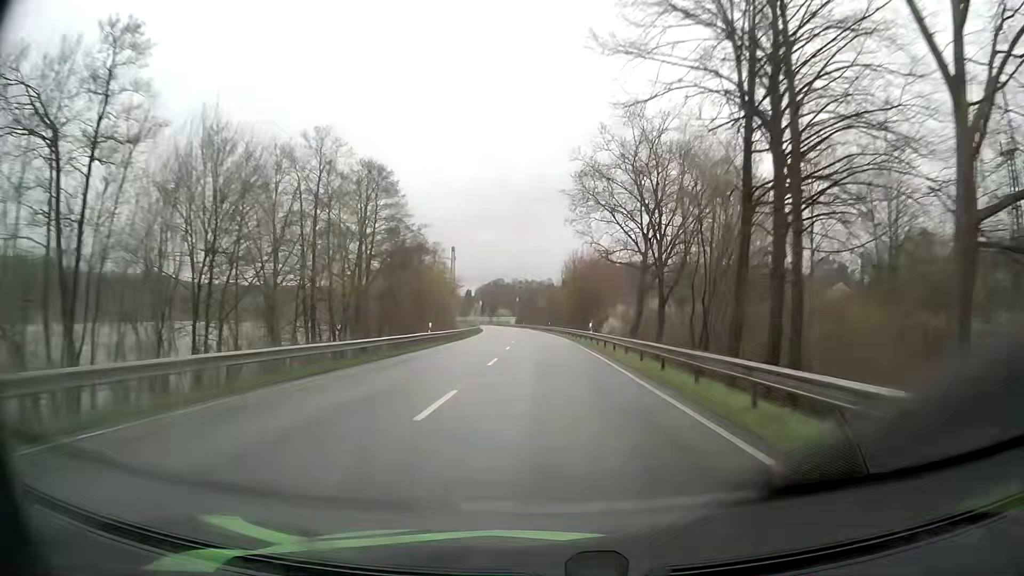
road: primary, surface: asphalt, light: Day
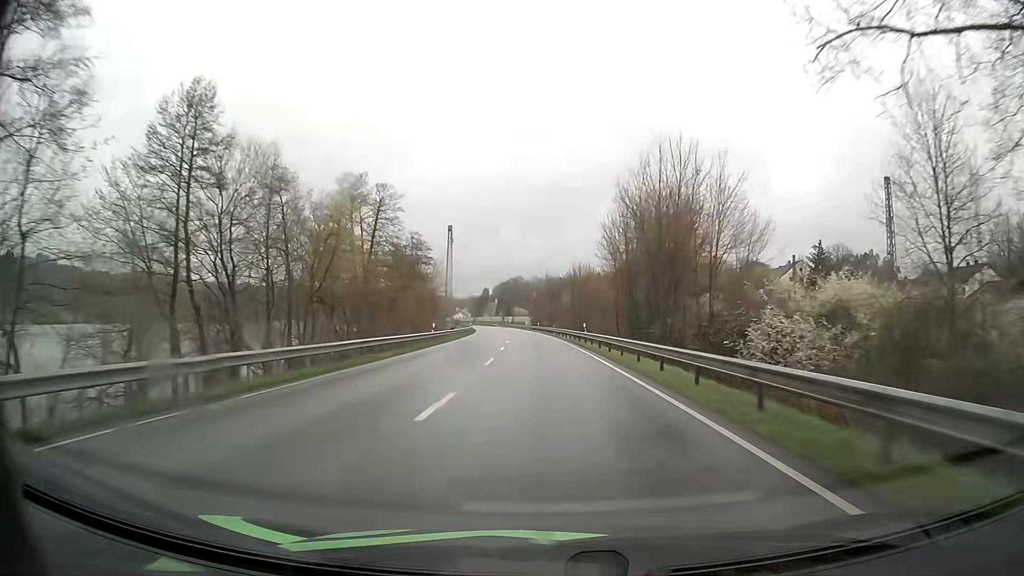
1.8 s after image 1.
(-0.8, +48.4) m; -2°
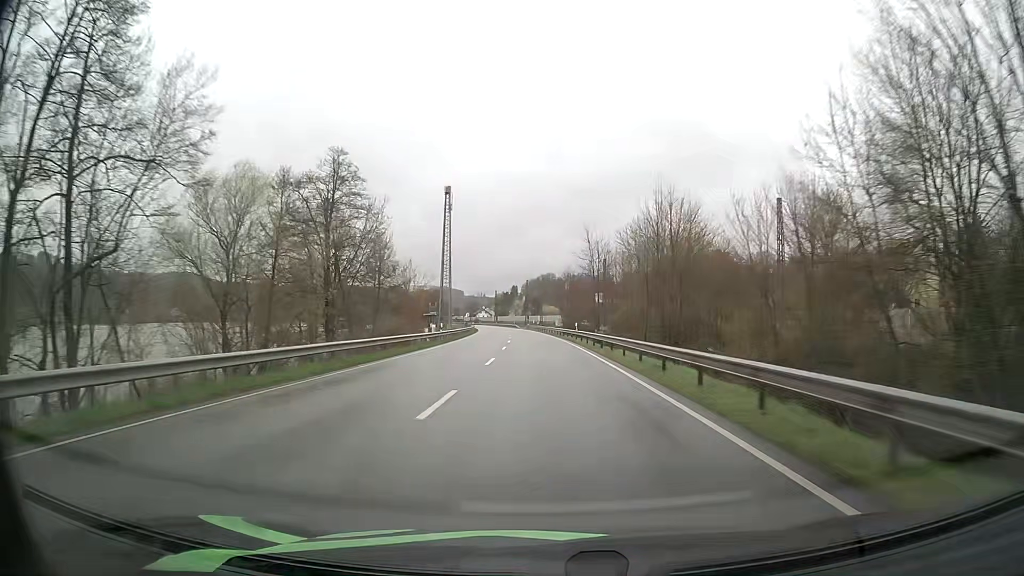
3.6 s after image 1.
(-1.3, +48.3) m; -3°
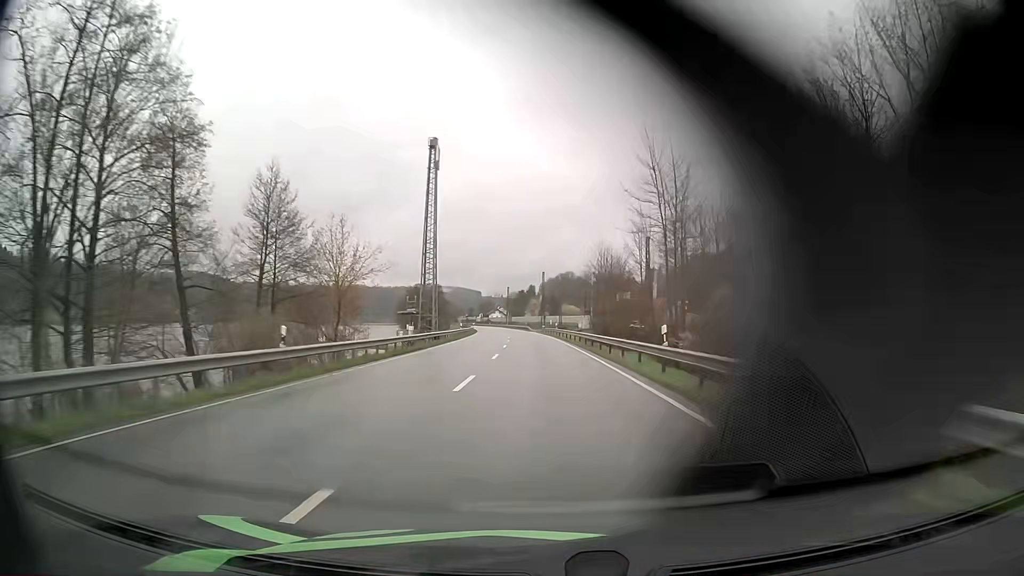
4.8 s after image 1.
(-0.5, +32.2) m; -2°
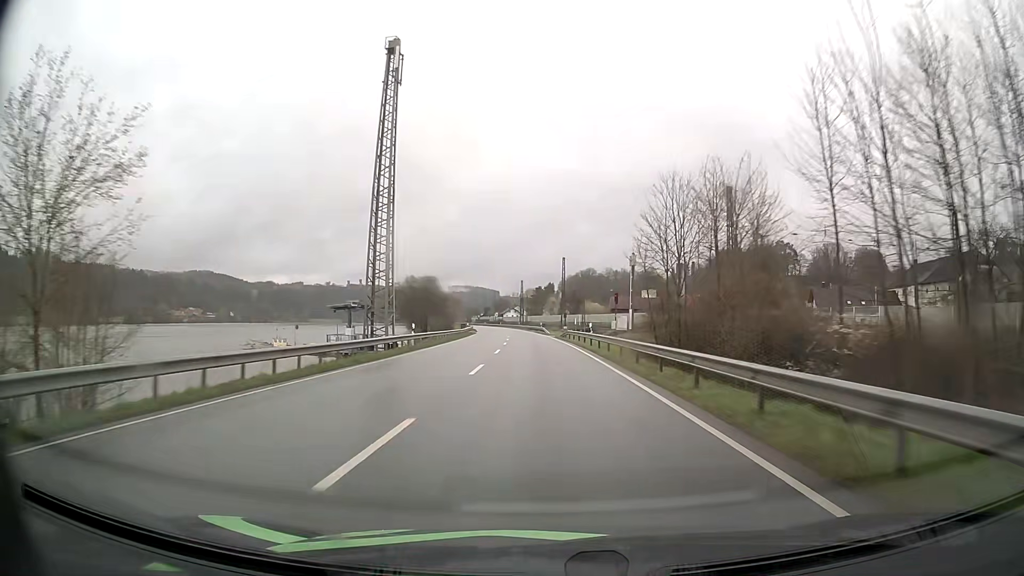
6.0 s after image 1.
(-0.4, +32.3) m; -2°
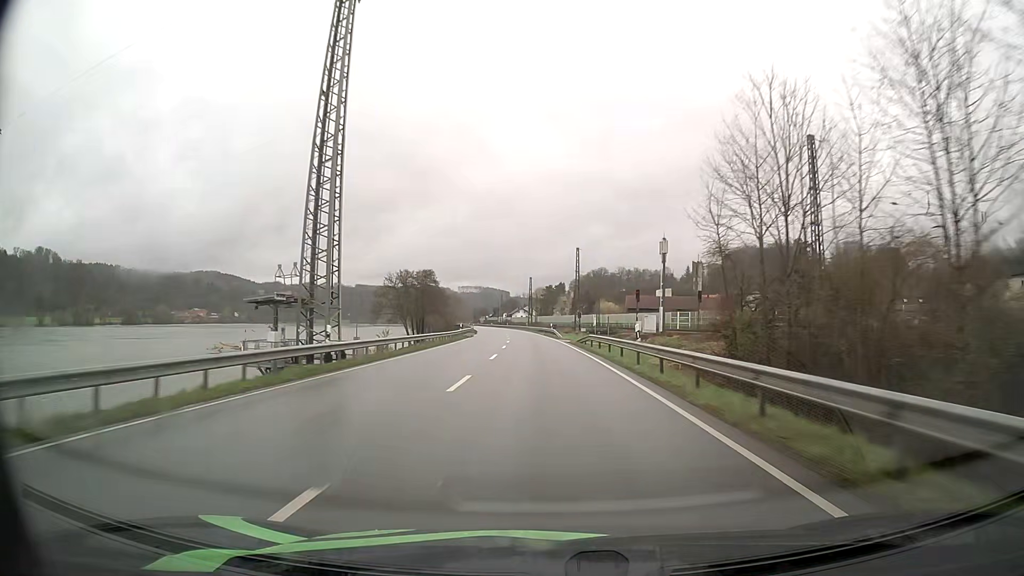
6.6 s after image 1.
(-0.1, +16.1) m; -1°
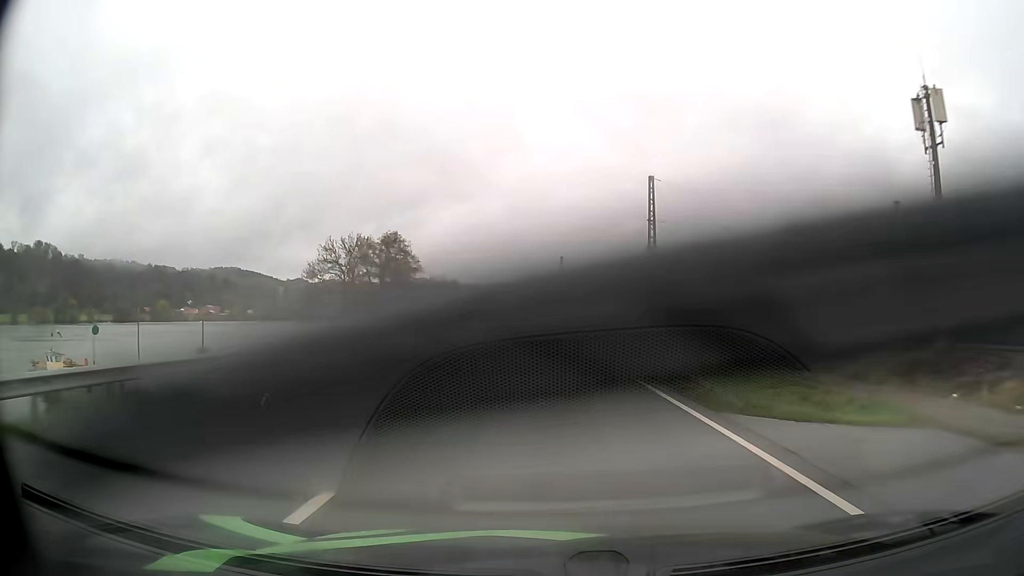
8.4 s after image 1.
(-1.2, +48.4) m; -3°
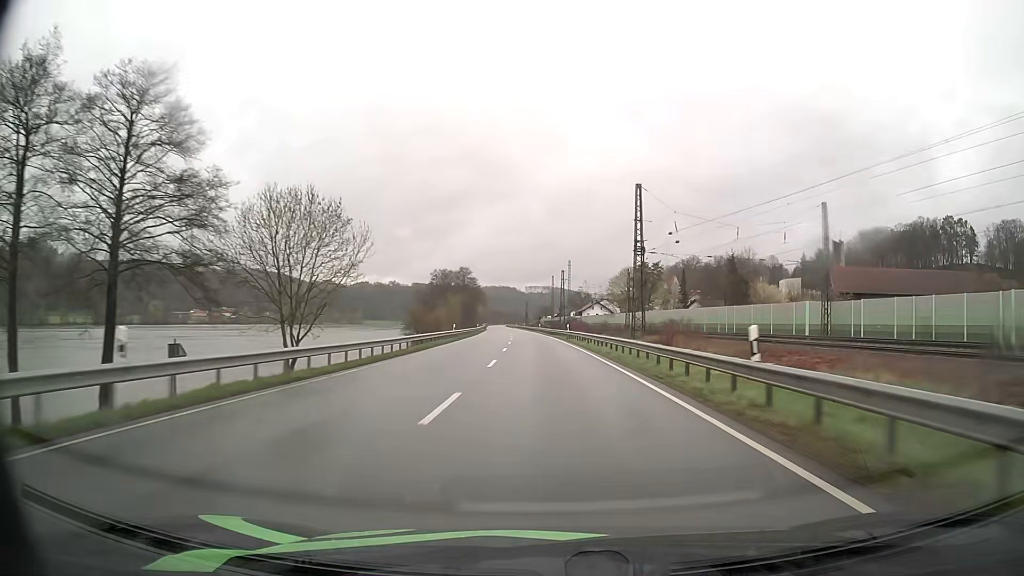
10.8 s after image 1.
(-1.7, +64.7) m; -3°
(0, +10) (0, +20) (0, +30) (-1, +40) (-1, +50) (-2, +60) (-2, +70) (-3, +80) (-3, +90) (-4, +100) m
